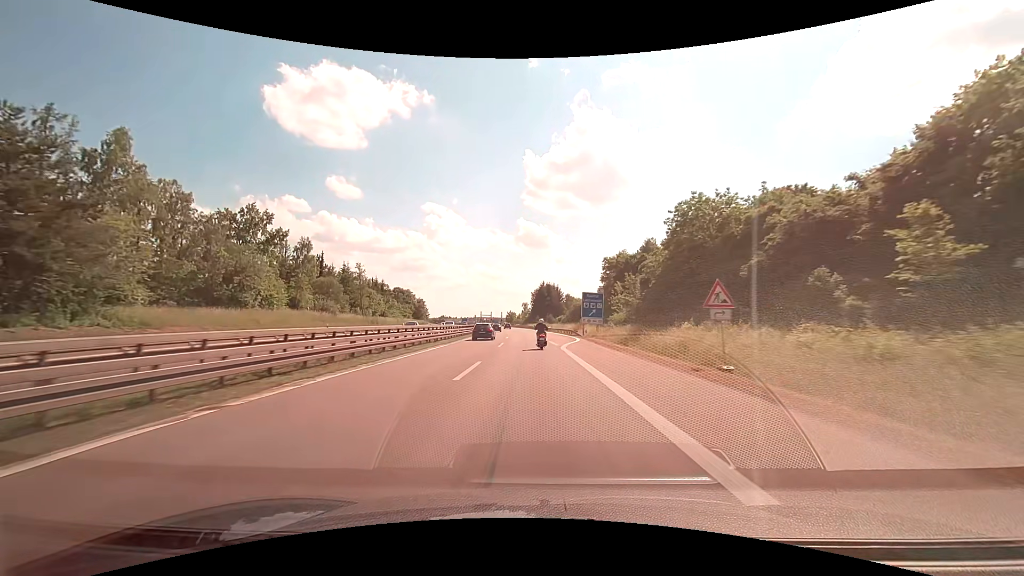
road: motorway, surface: asphalt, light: Day
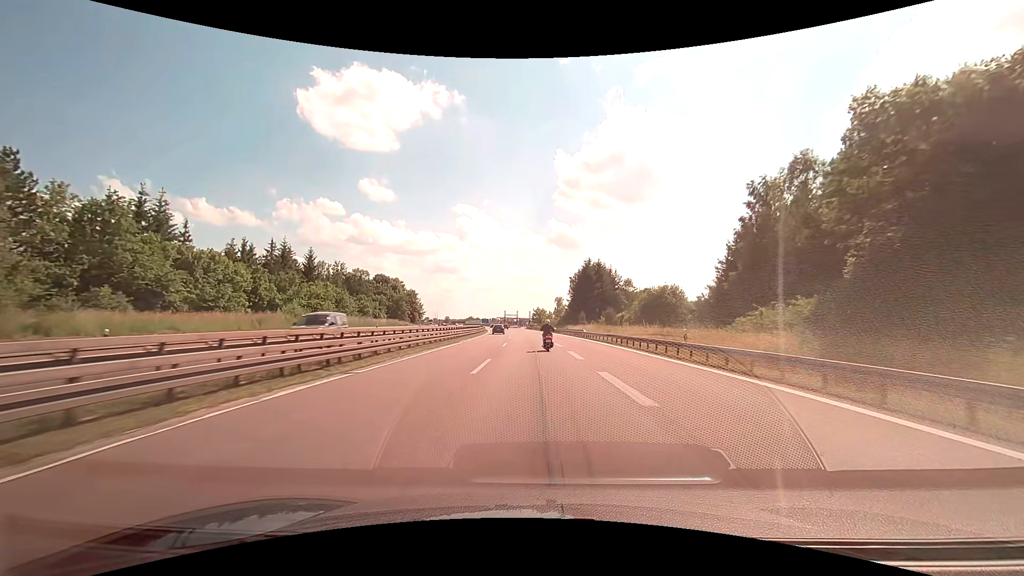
(-2.3, +70.2) m; -4°
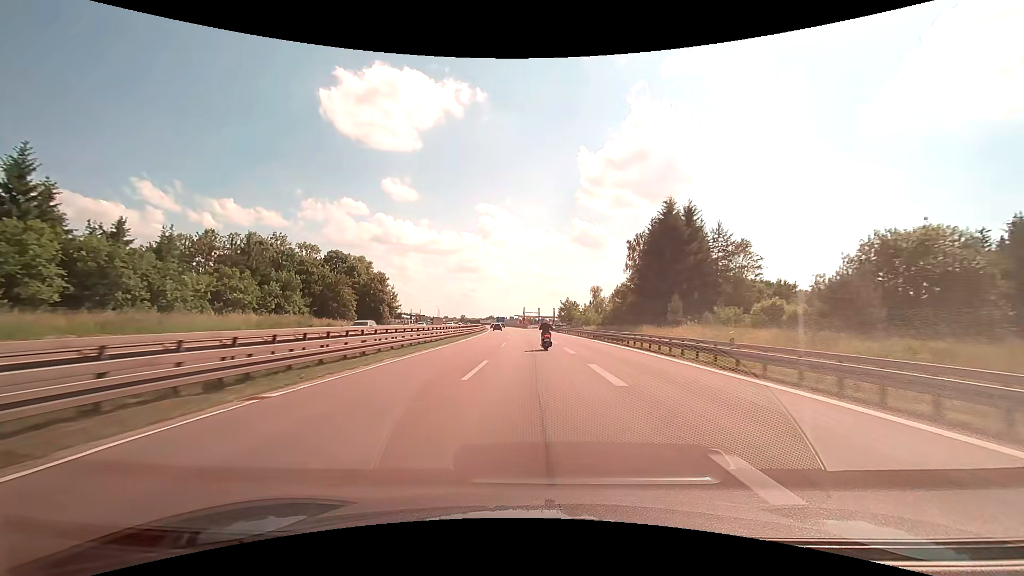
(-1.3, +55.8) m; -3°
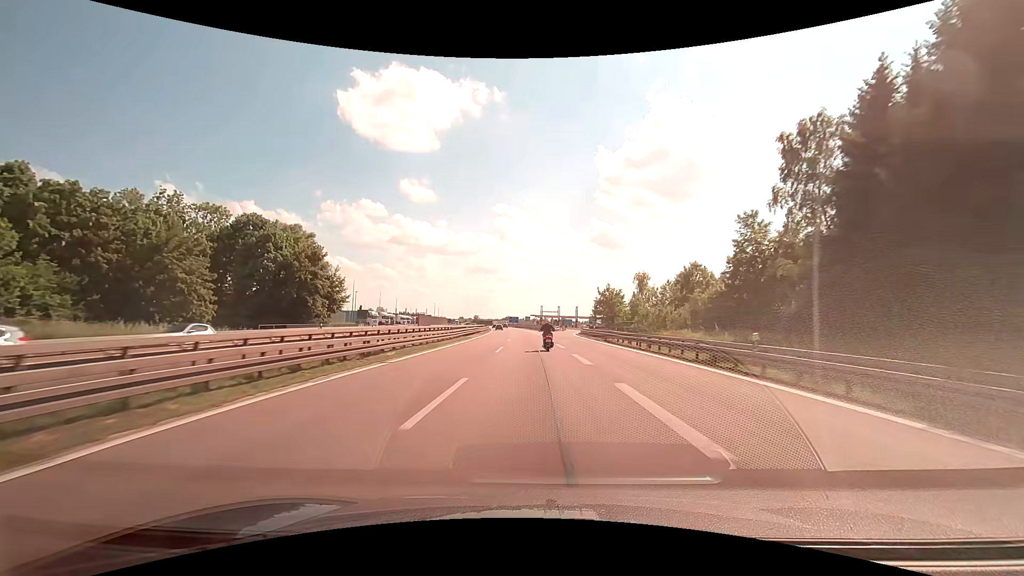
(-0.8, +41.7) m; -2°
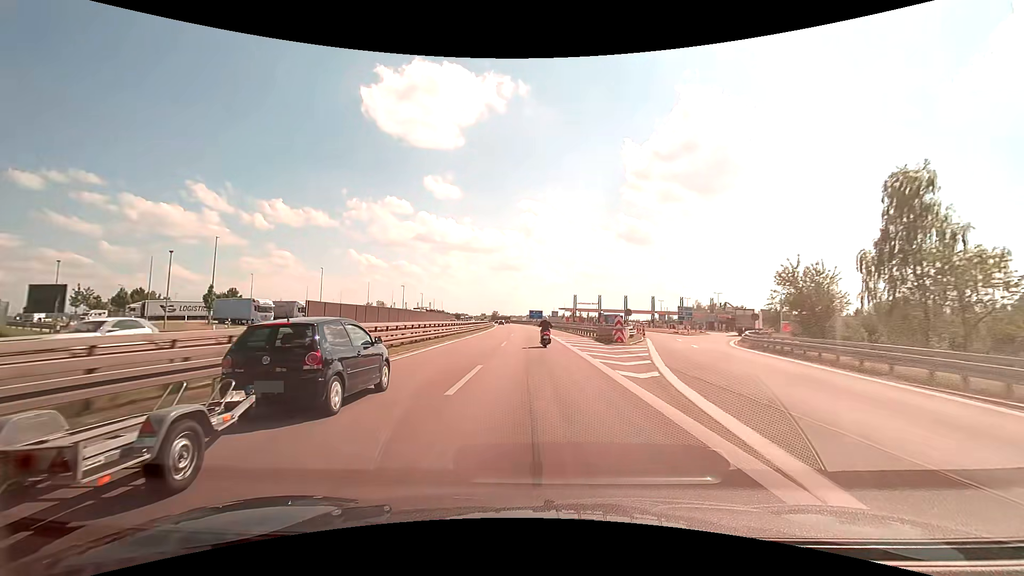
(-1.8, +69.2) m; -3°
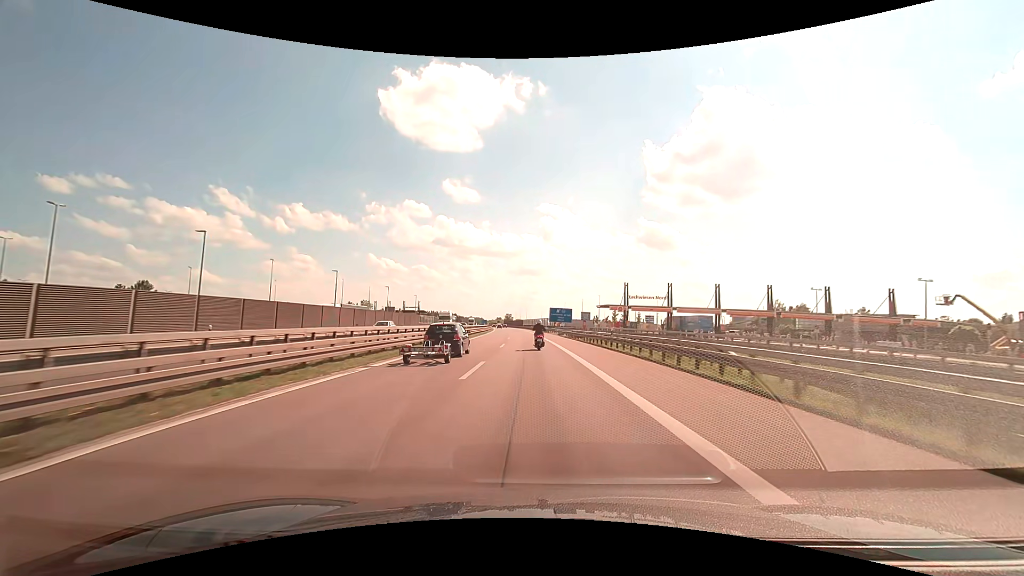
(-1.6, +69.0) m; -2°
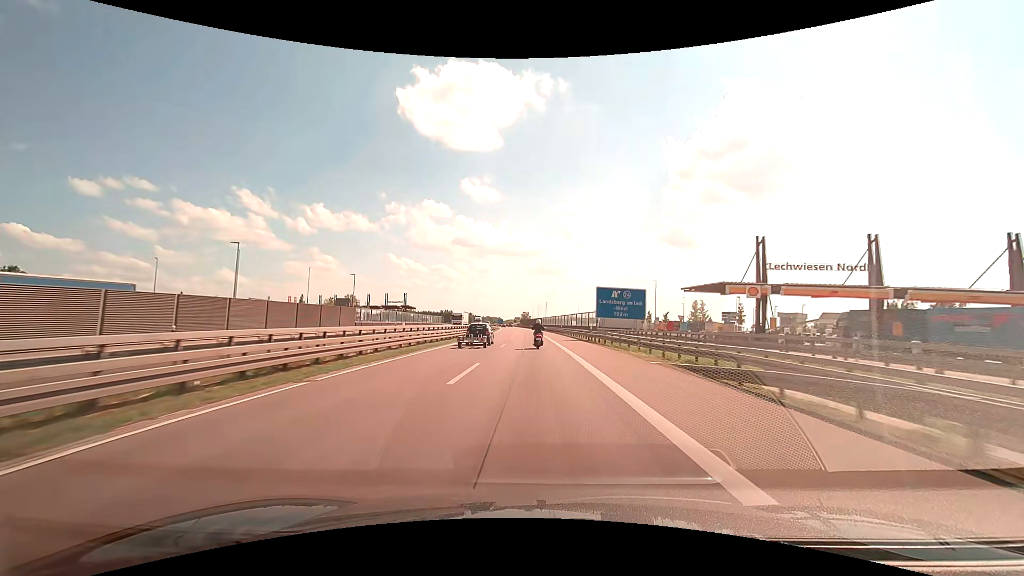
(-1.0, +55.2) m; -2°
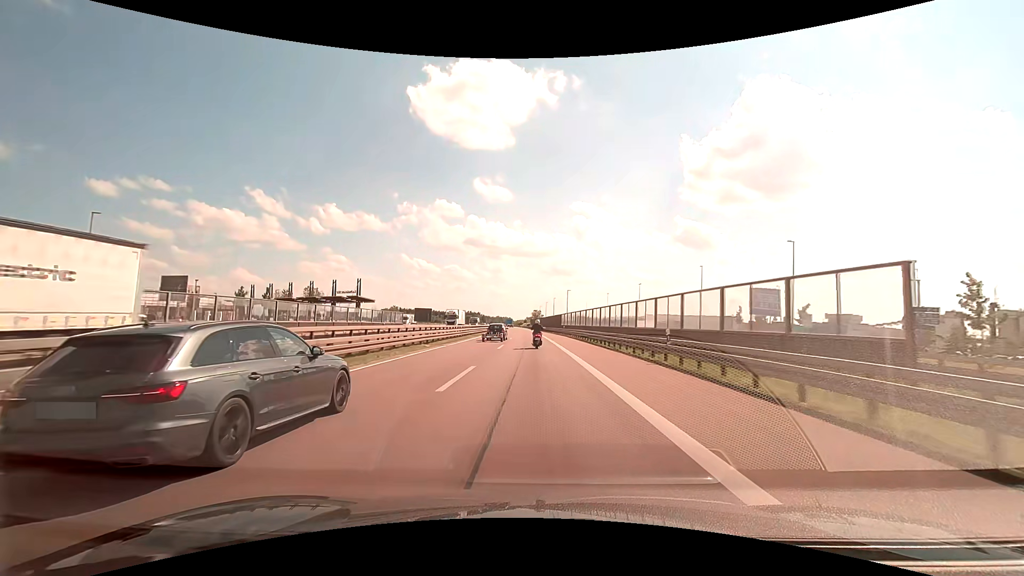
(-0.7, +55.3) m; -1°
(0, +10) (0, +20) (0, +30) (0, +40) (-1, +50) (-1, +60) (-1, +70) (-2, +80) (-2, +90) (-2, +100) m
